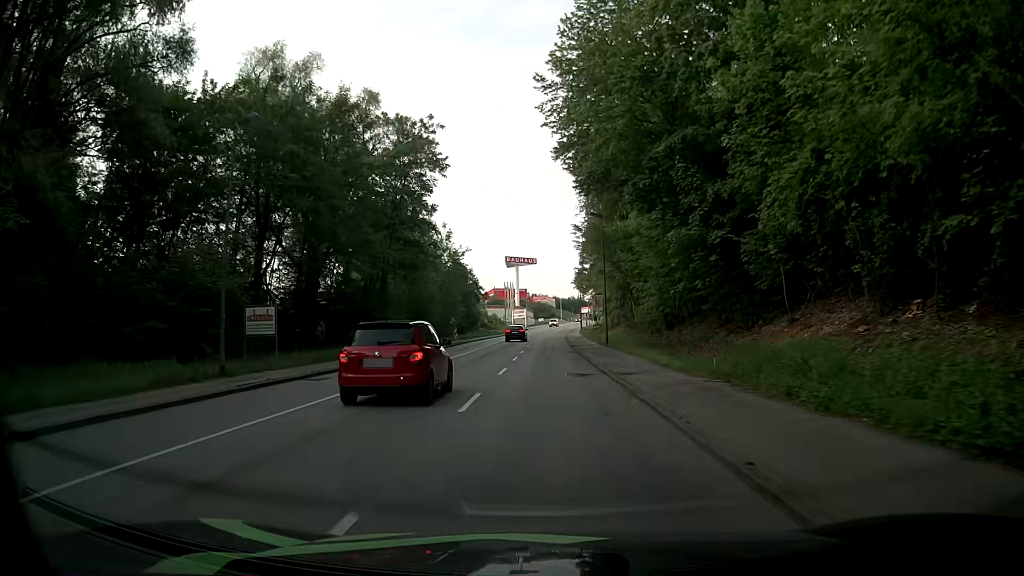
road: tertiary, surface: asphalt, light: Day
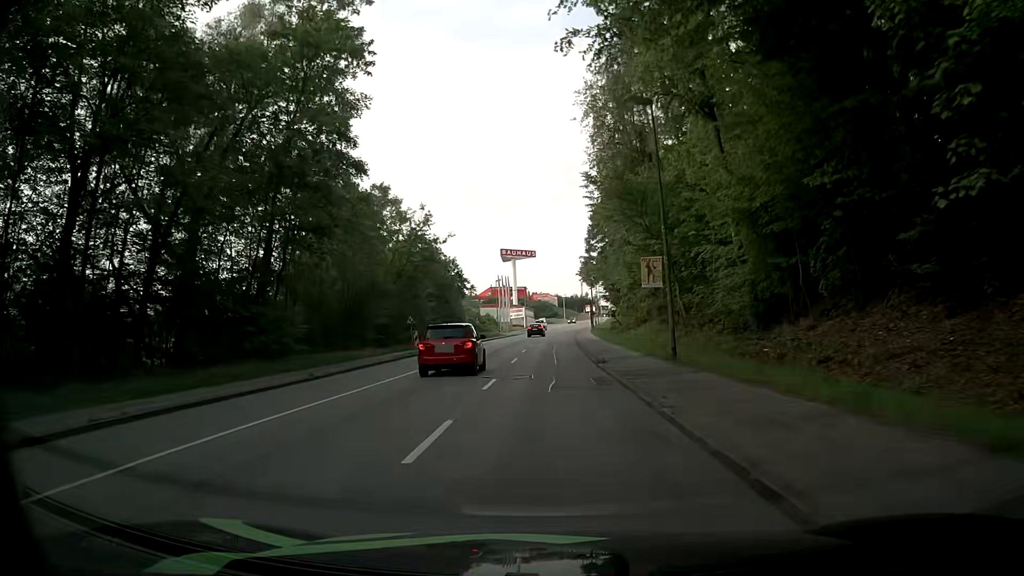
(0.0, +21.4) m; 0°
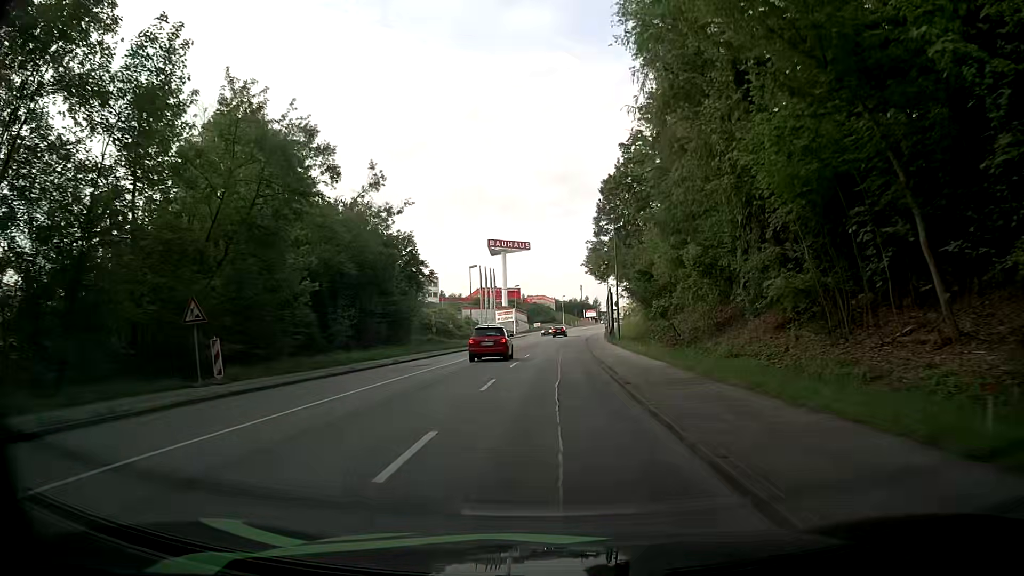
(+0.3, +28.8) m; +1°
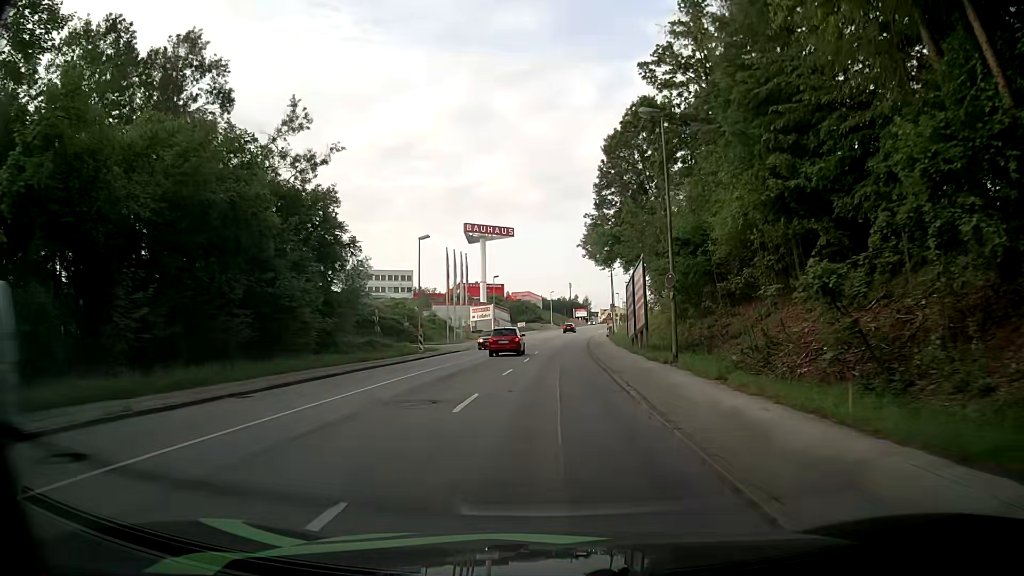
(+0.1, +21.6) m; 0°
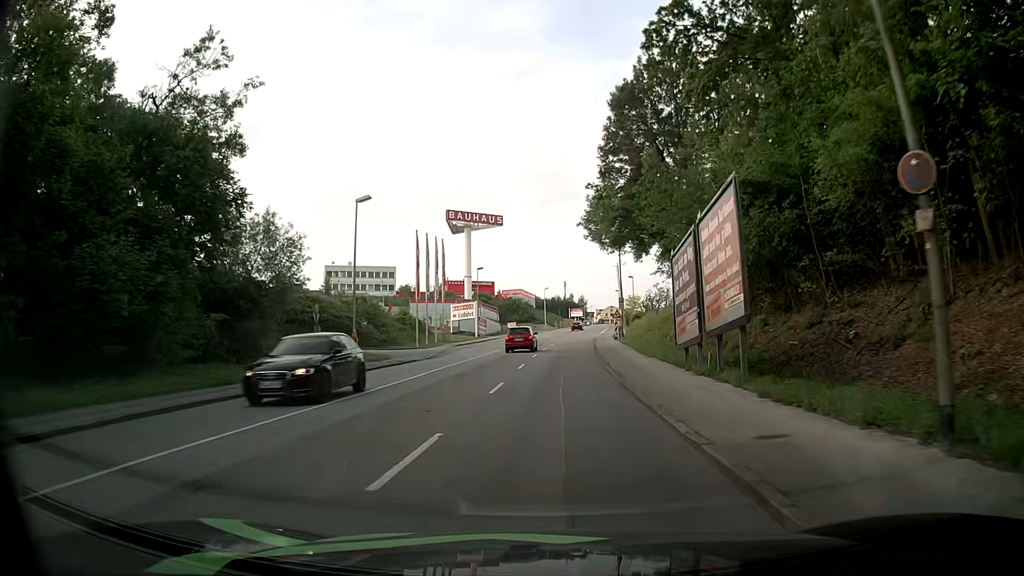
(+0.2, +14.4) m; +1°
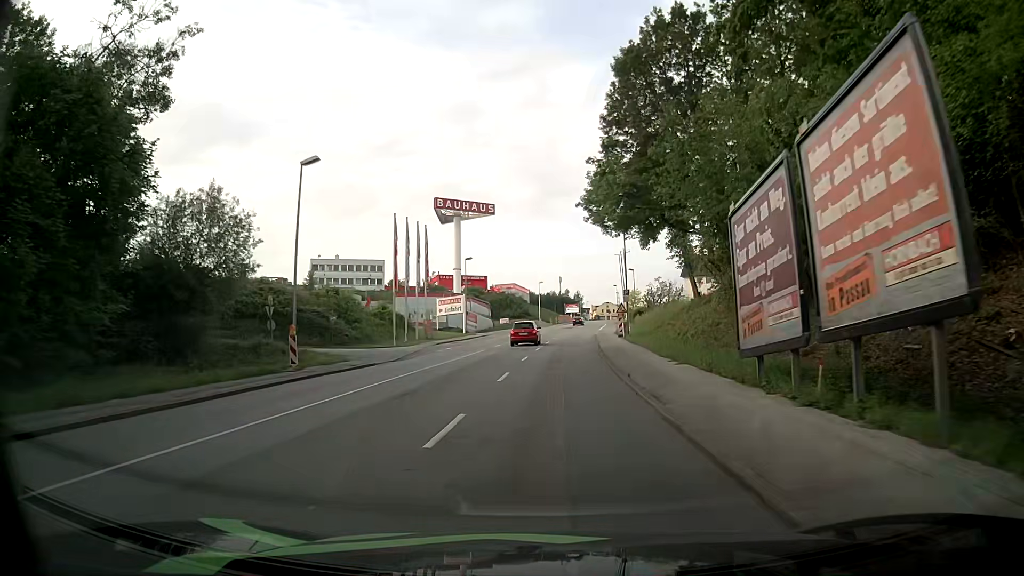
(-0.1, +7.2) m; -1°
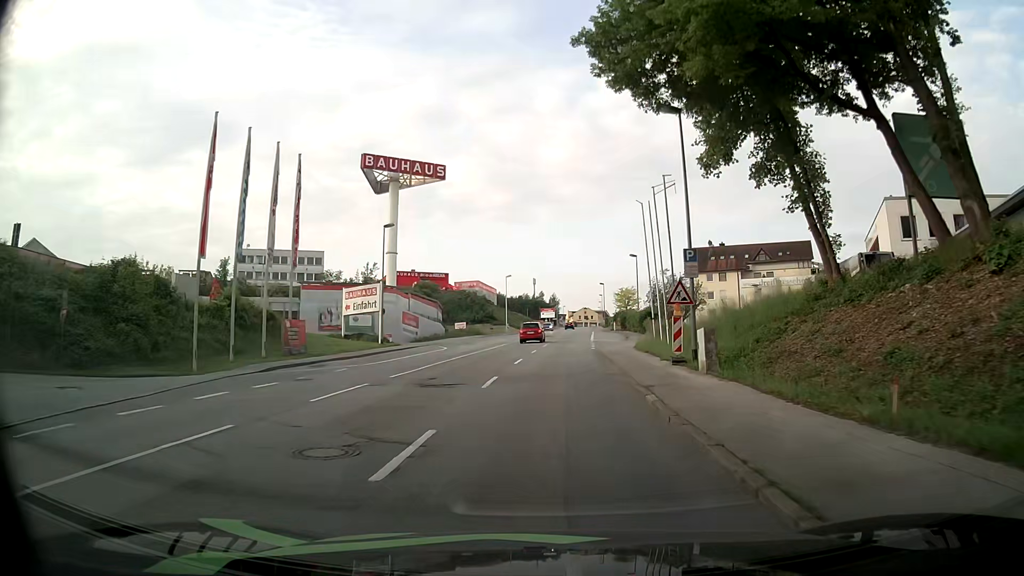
(+0.8, +28.8) m; +3°
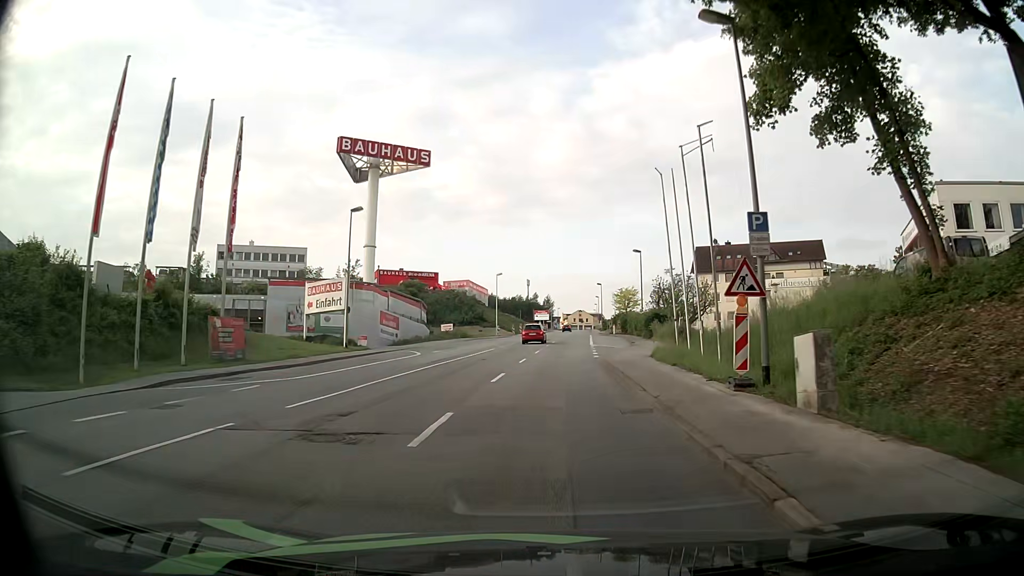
(0.0, +7.3) m; +1°
(0, +10) (0, +20) (+1, +30) (+1, +40) (+2, +50) (+2, +60) (+3, +70) (+3, +80) (+4, +90) (+5, +100) m
